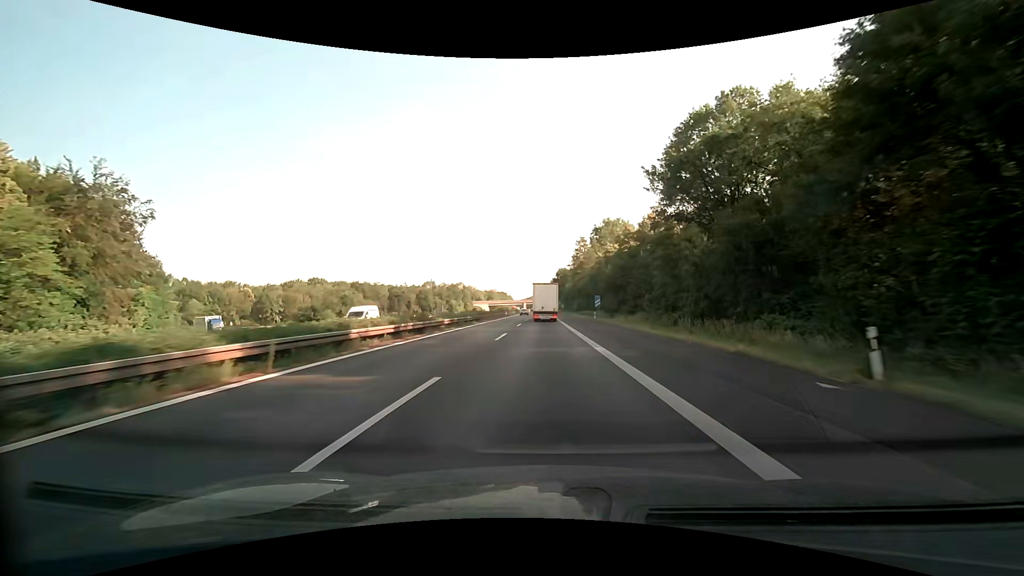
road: motorway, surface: asphalt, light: Day
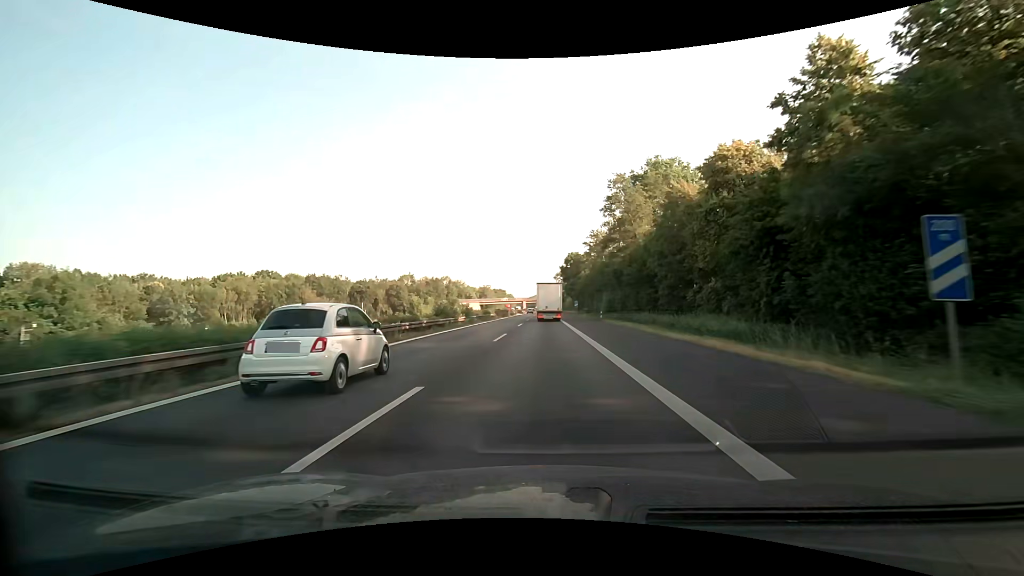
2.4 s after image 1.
(-0.1, +55.4) m; 0°
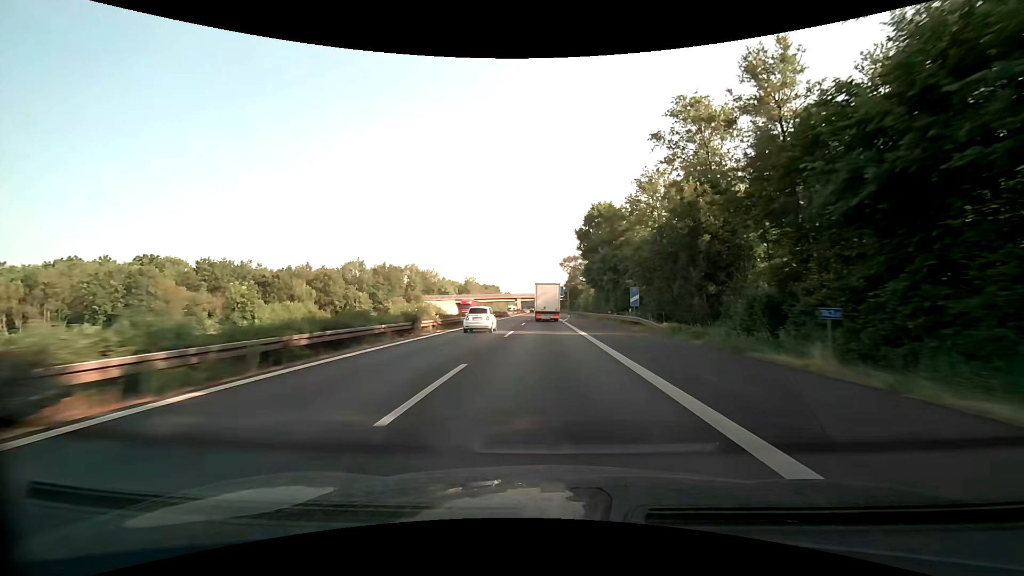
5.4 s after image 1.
(-0.2, +69.0) m; 0°
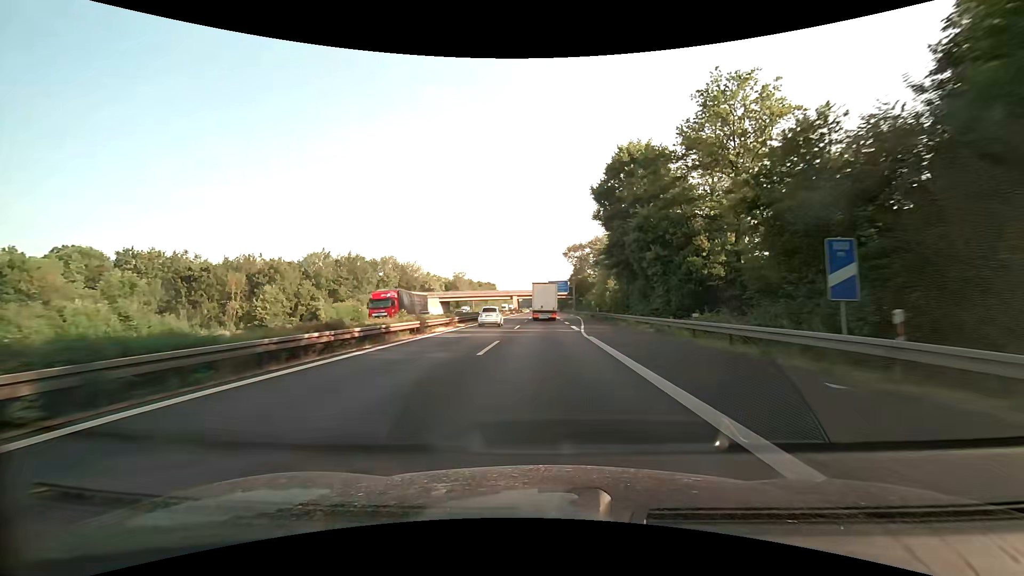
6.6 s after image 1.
(+0.1, +27.5) m; 0°
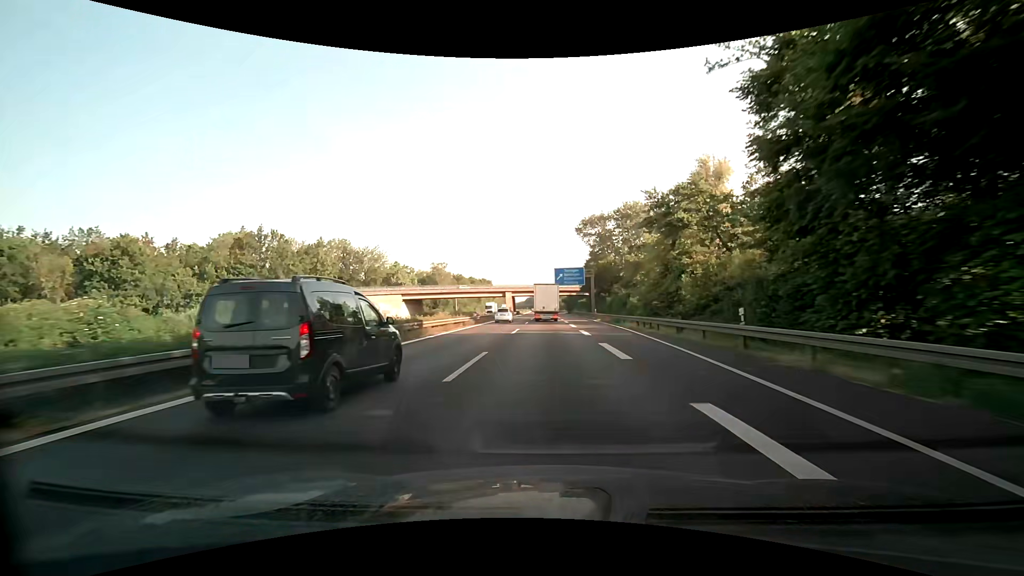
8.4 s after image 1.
(-0.1, +41.2) m; 0°
(0, +10) (0, +20) (0, +30) (0, +40) (0, +50) (0, +60) (0, +70) (0, +80) (0, +90) (0, +100) m
